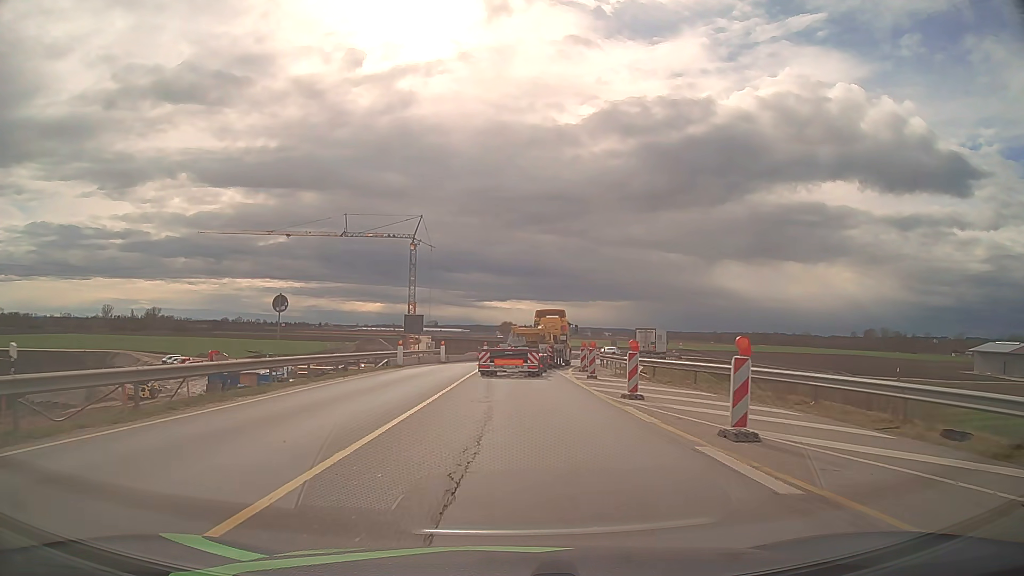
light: Day
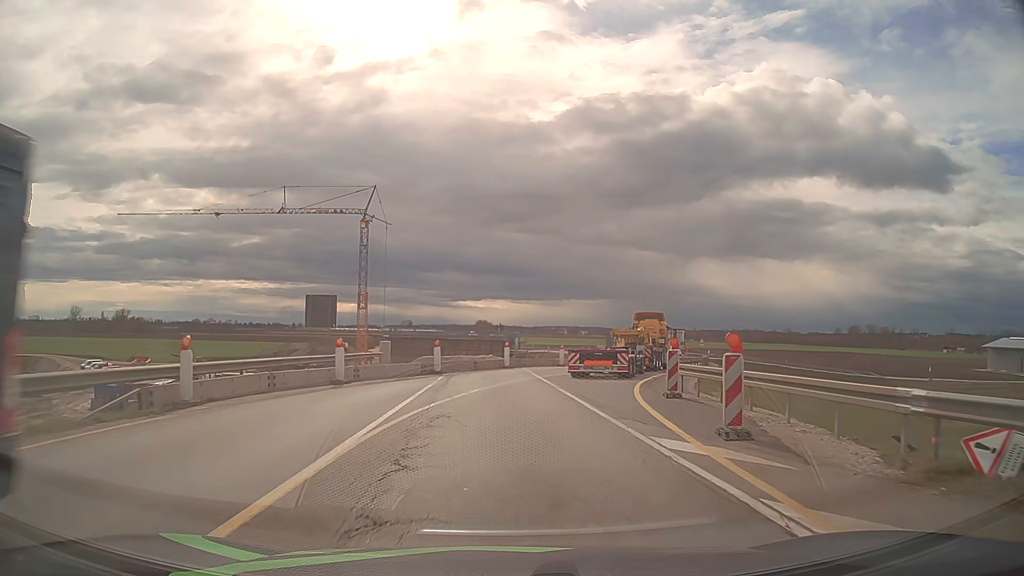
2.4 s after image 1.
(+0.3, +24.7) m; +2°
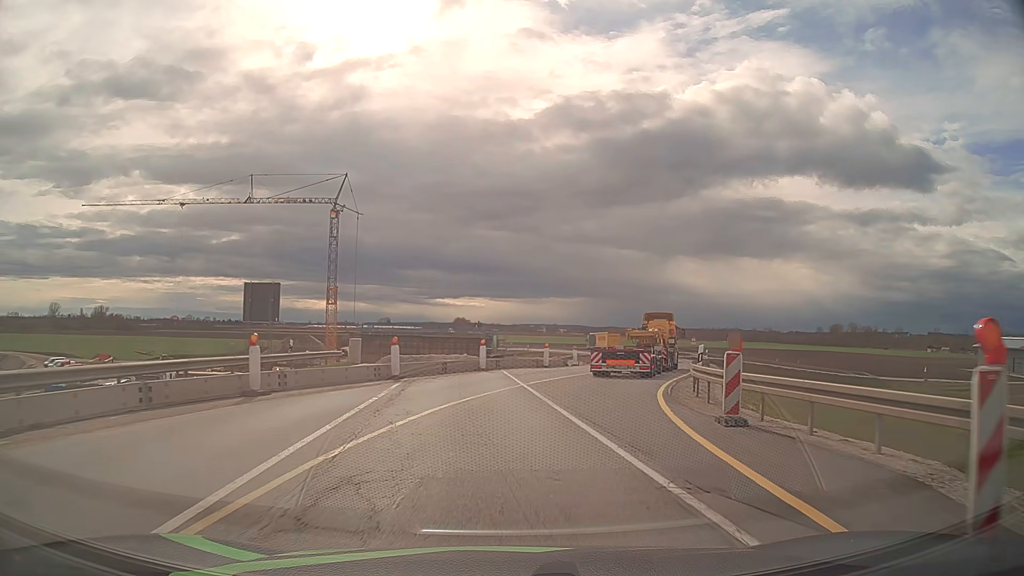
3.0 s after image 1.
(+0.1, +6.1) m; +2°
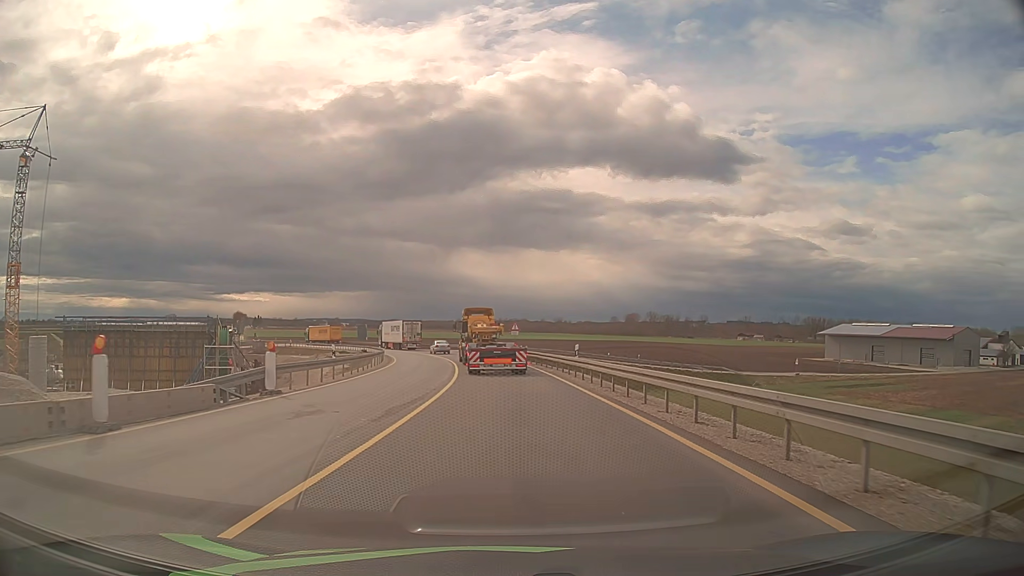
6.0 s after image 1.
(+5.1, +30.5) m; +18°
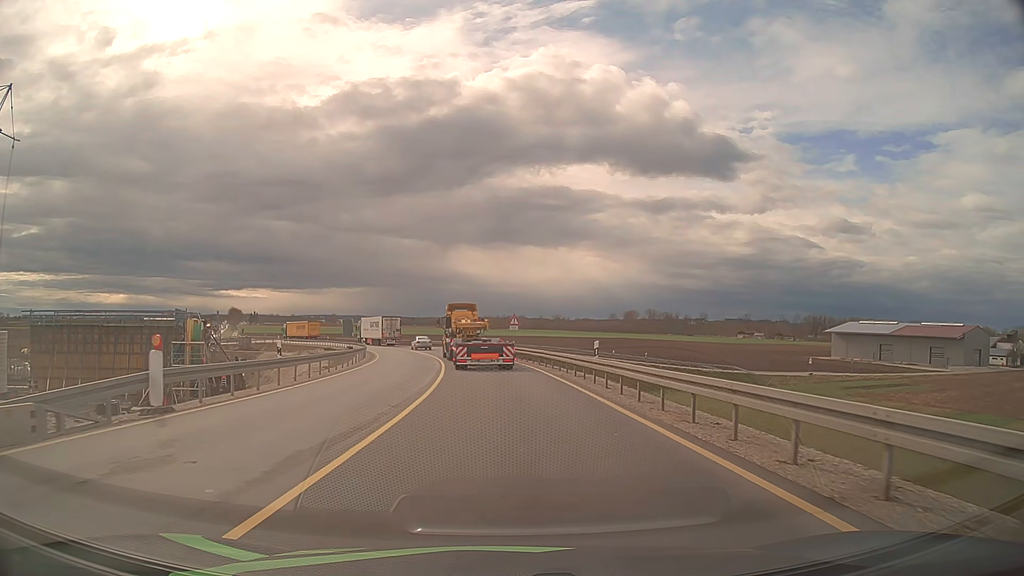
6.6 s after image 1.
(0.0, +6.7) m; 0°
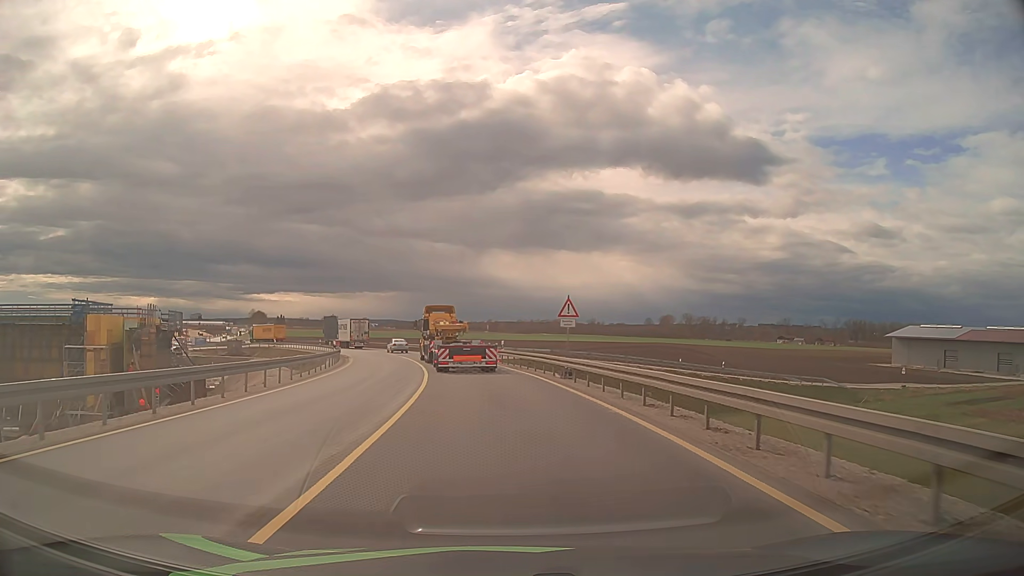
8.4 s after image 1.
(-0.3, +20.9) m; -3°
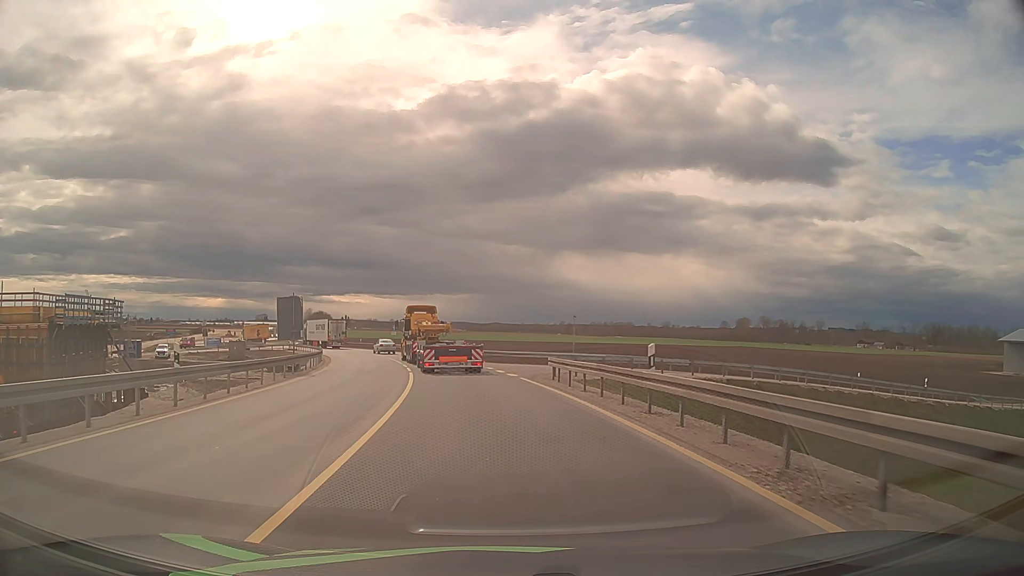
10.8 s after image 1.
(-1.4, +27.1) m; -6°
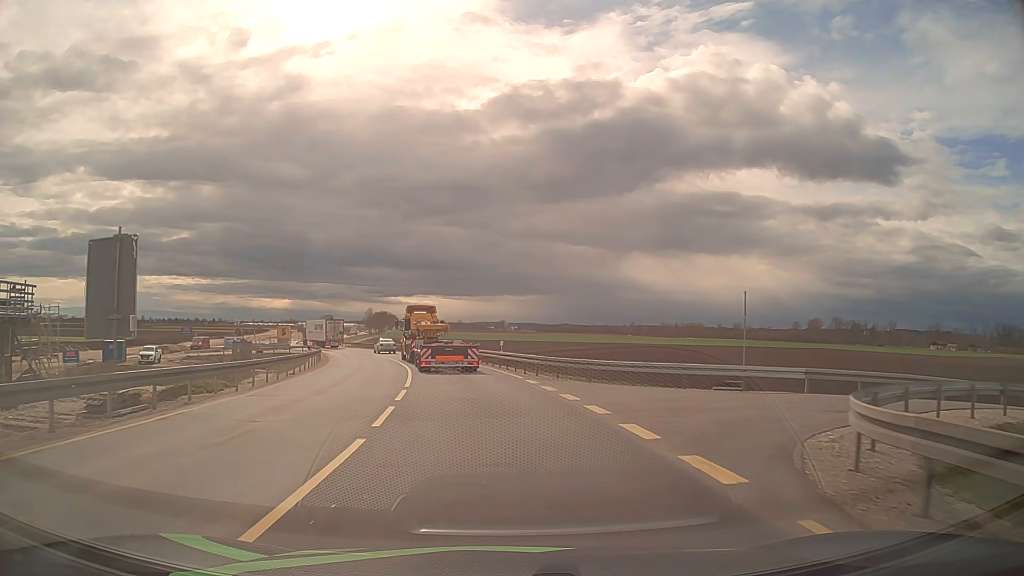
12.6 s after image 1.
(-1.0, +19.9) m; -6°
(0, +10) (-1, +20) (-2, +30) (-4, +40) (-6, +49) (-9, +59) (-12, +69) (-16, +78) (-20, +87) (-25, +96) m
